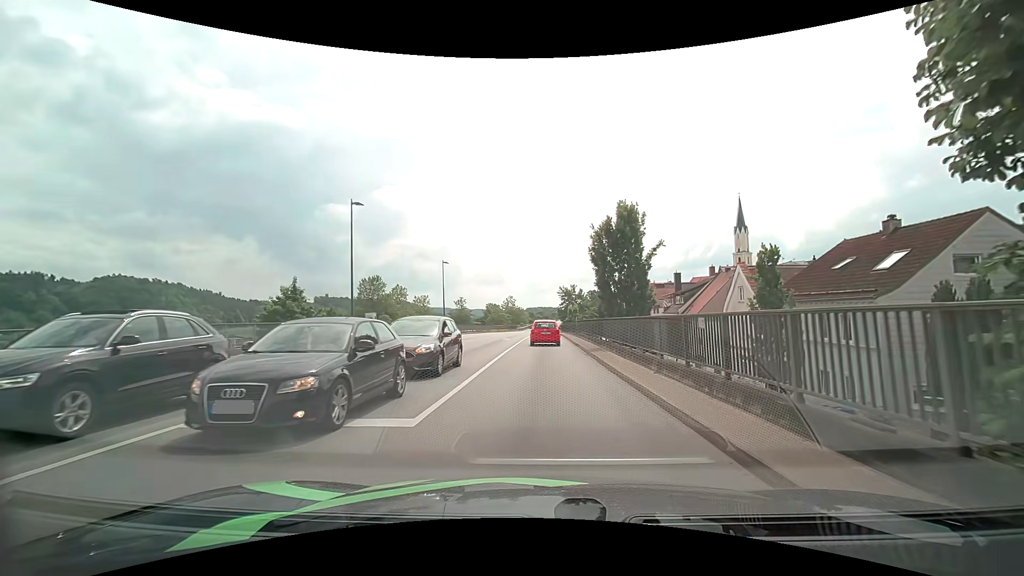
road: primary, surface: asphalt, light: Day
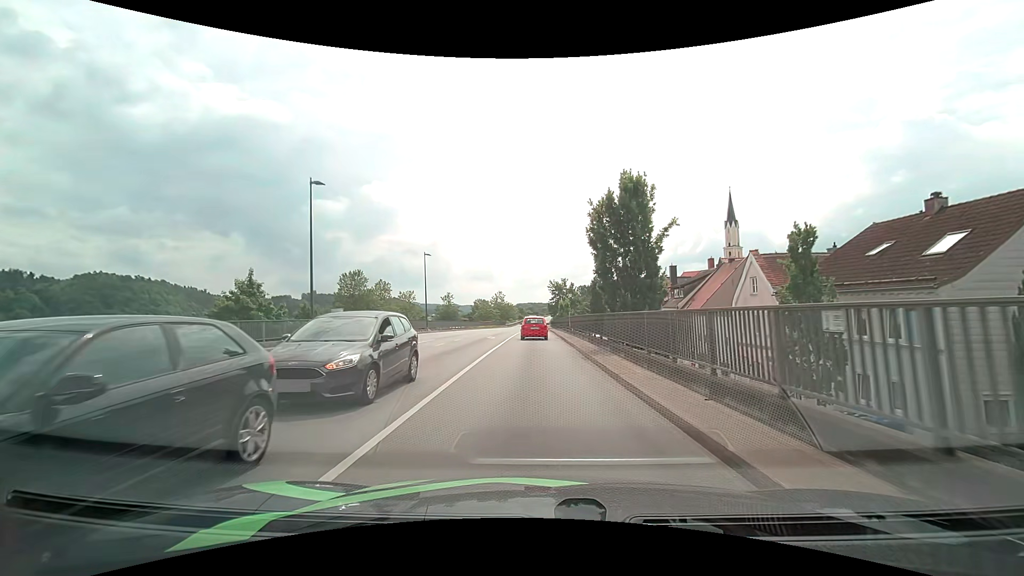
(0.0, +4.3) m; +1°
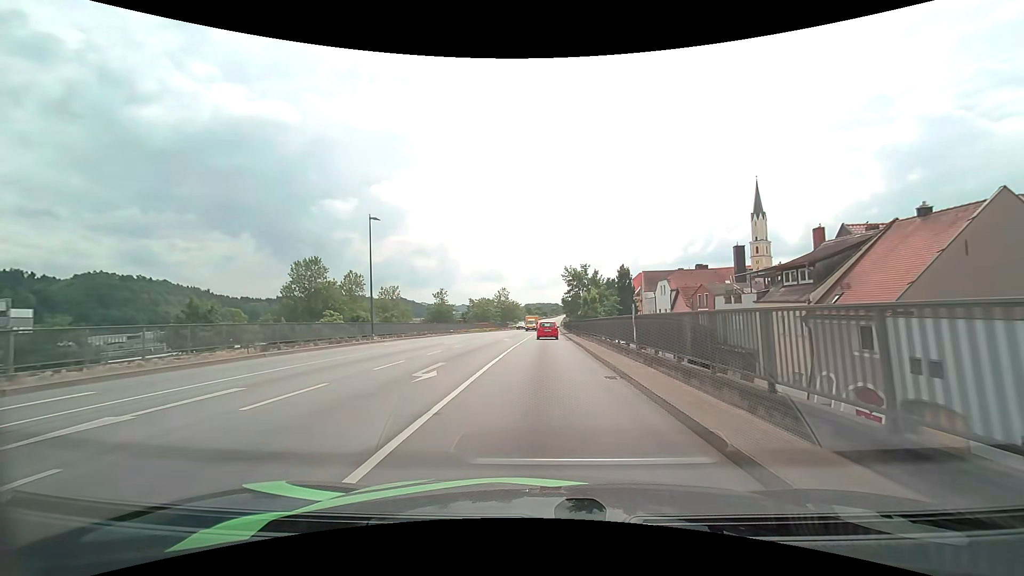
(-0.2, +22.4) m; -1°
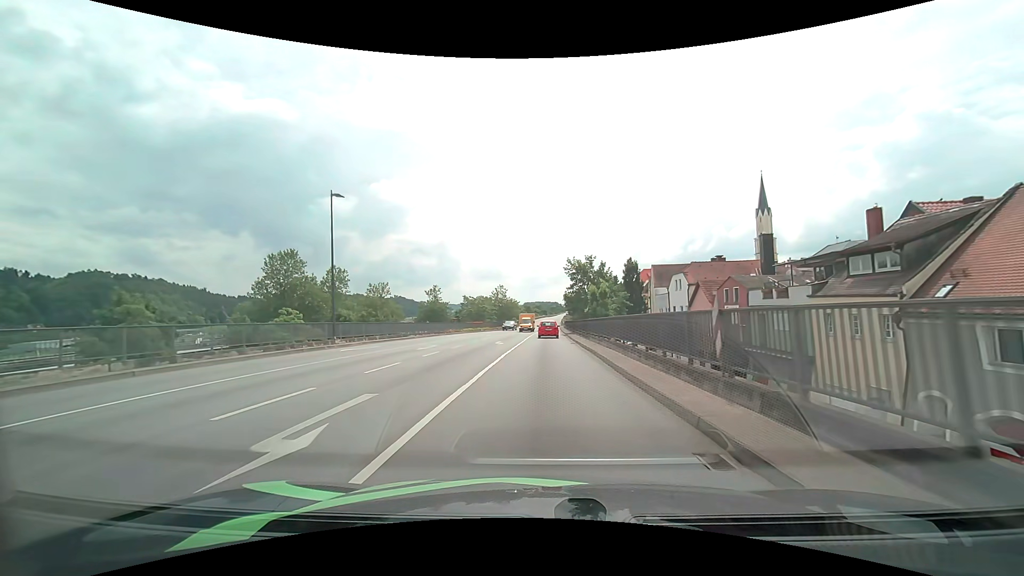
(0.0, +6.9) m; 0°
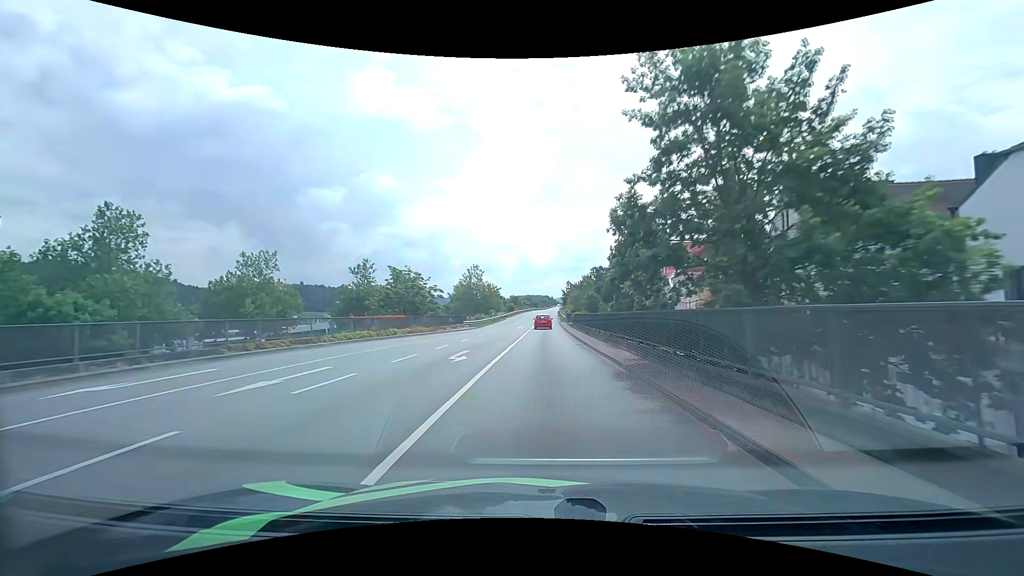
(+0.4, +40.0) m; +1°
(0, +10) (0, +20) (0, +30) (+1, +40) (+1, +50) (+1, +60) (+2, +70) (+2, +80) (+2, +90) (+3, +100) m
